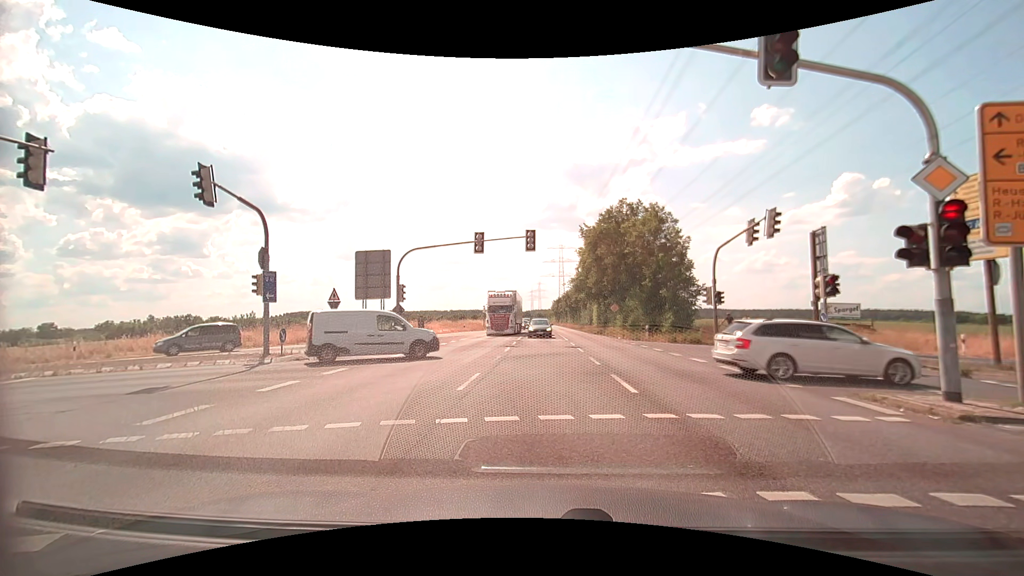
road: secondary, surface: asphalt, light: Day
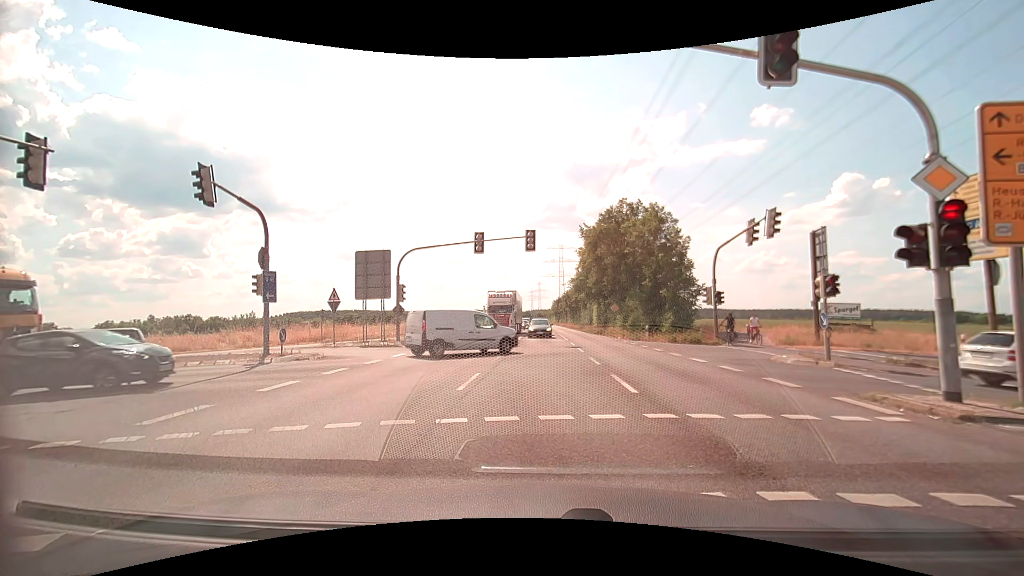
(0.0, 0.0) m; 0°
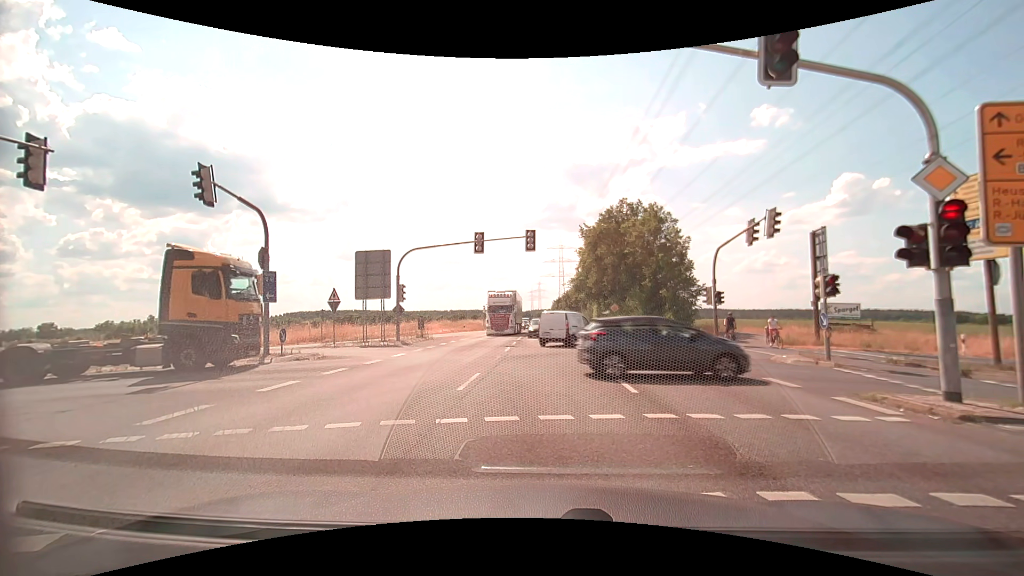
(0.0, 0.0) m; 0°
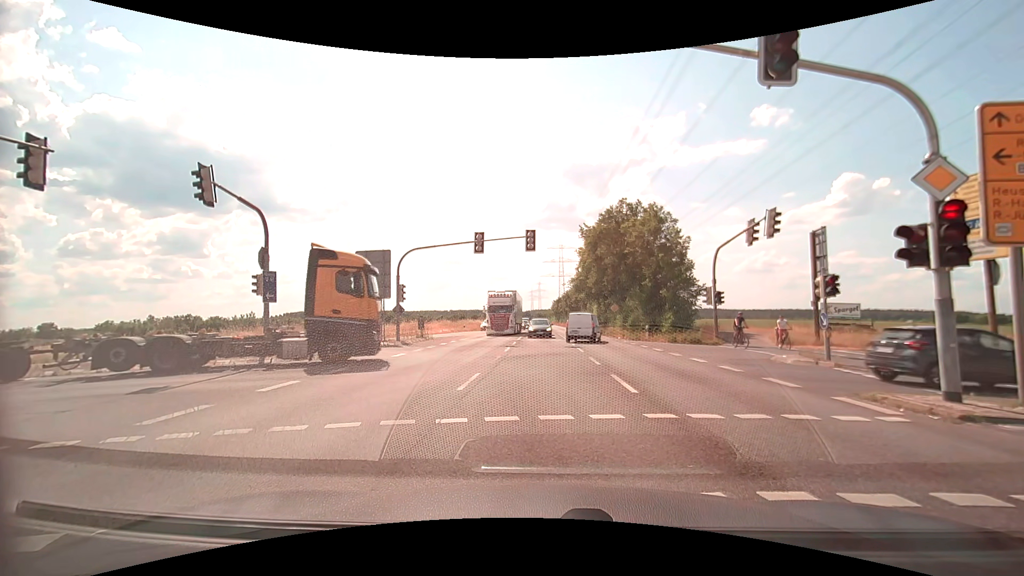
(0.0, 0.0) m; 0°
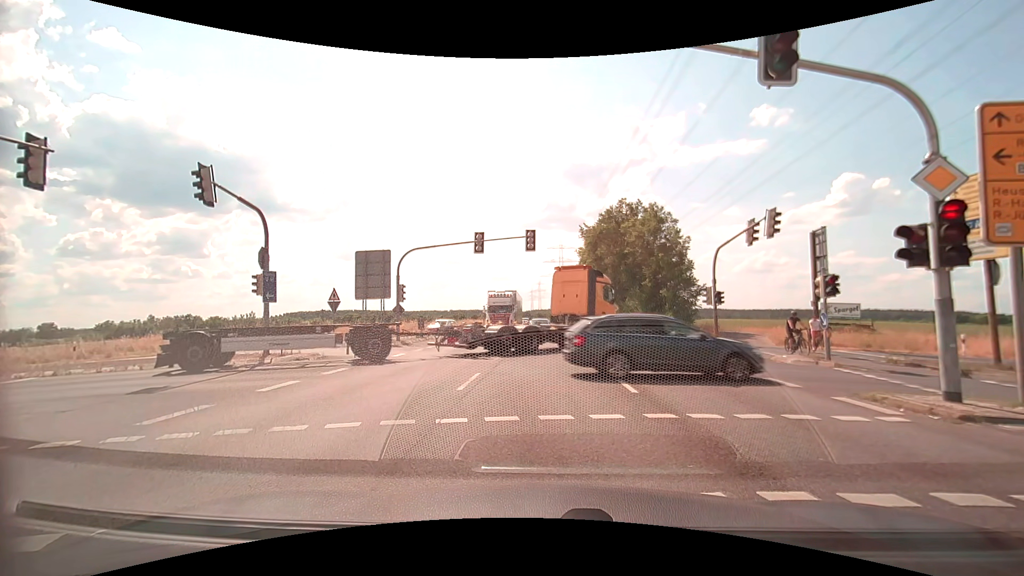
(0.0, 0.0) m; 0°
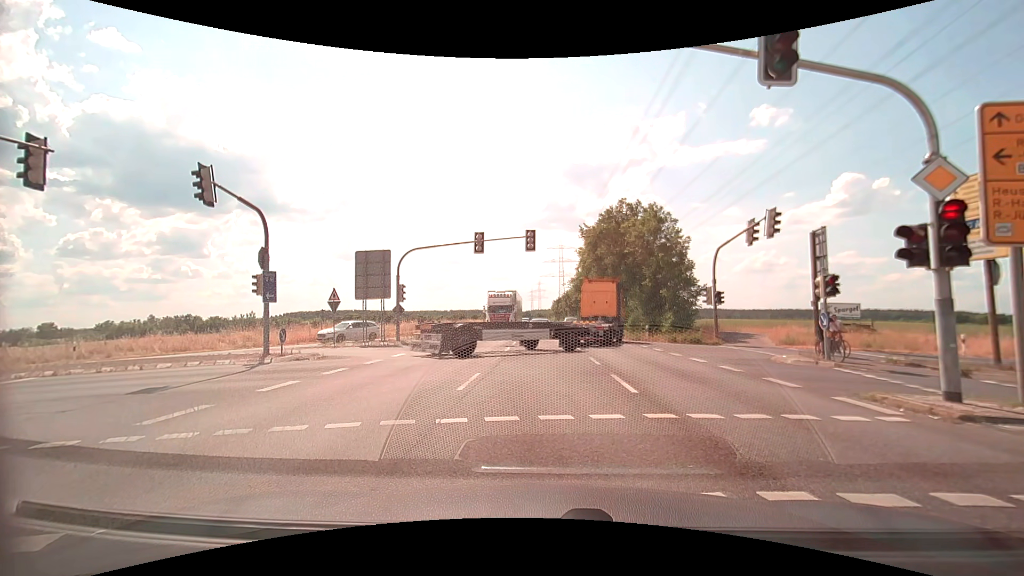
(0.0, 0.0) m; 0°
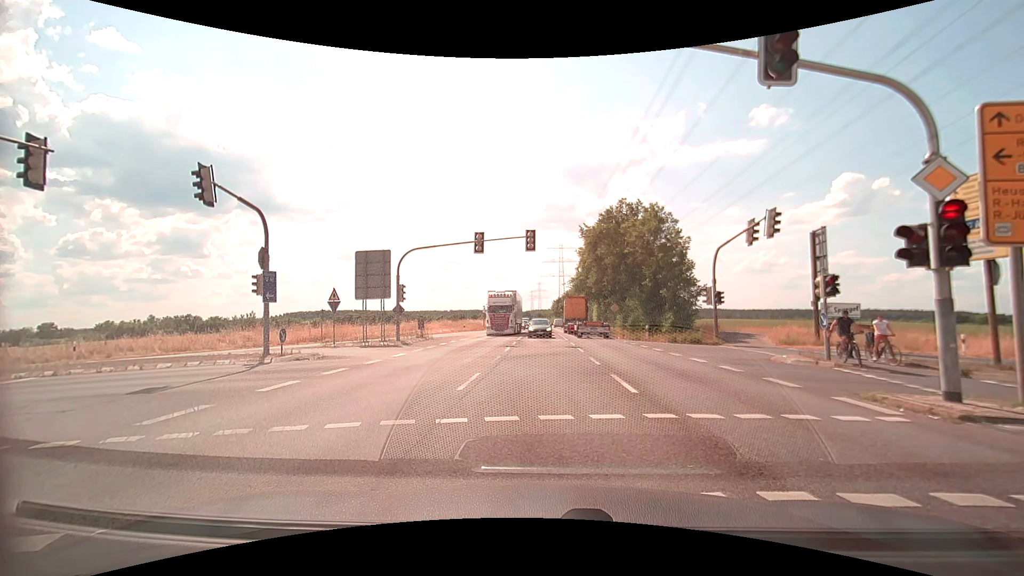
(0.0, 0.0) m; 0°
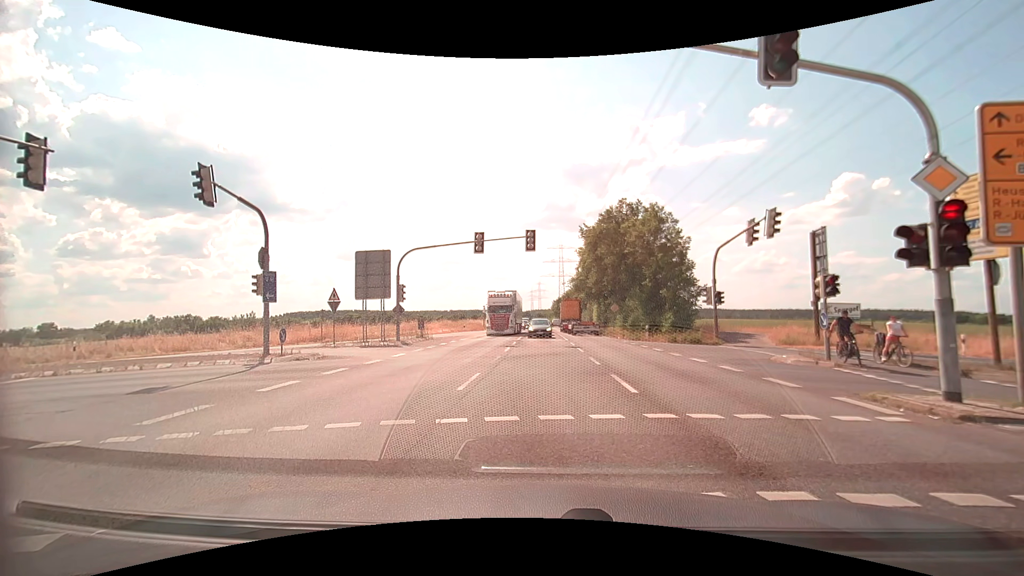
(0.0, 0.0) m; 0°
(0, +10) (0, +20) (-7, +27) (-17, +28) (-27, +25) (-36, +22) (-46, +19) (-55, +15) (-64, +12) (-74, +9) m
